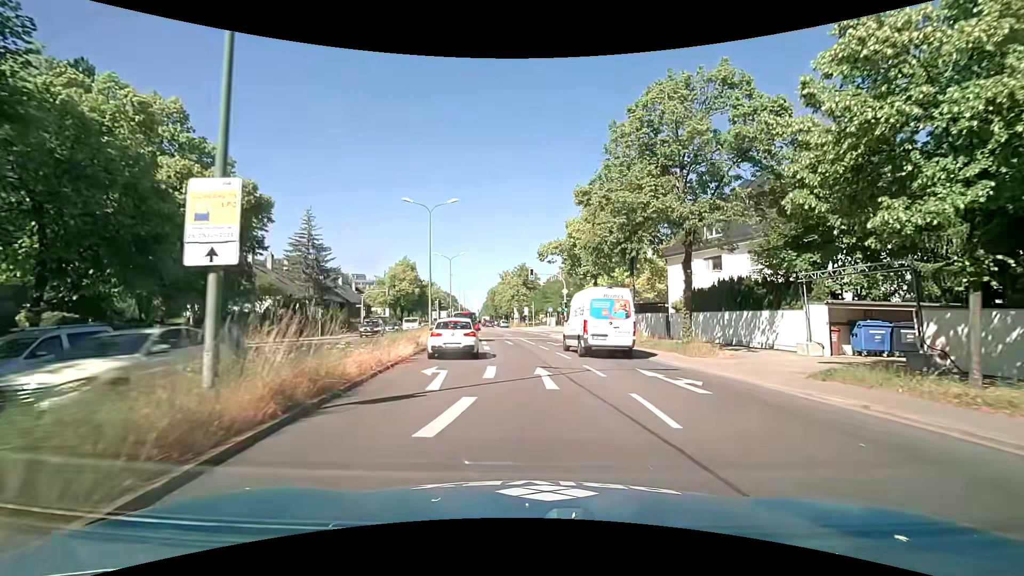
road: primary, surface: asphalt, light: Day
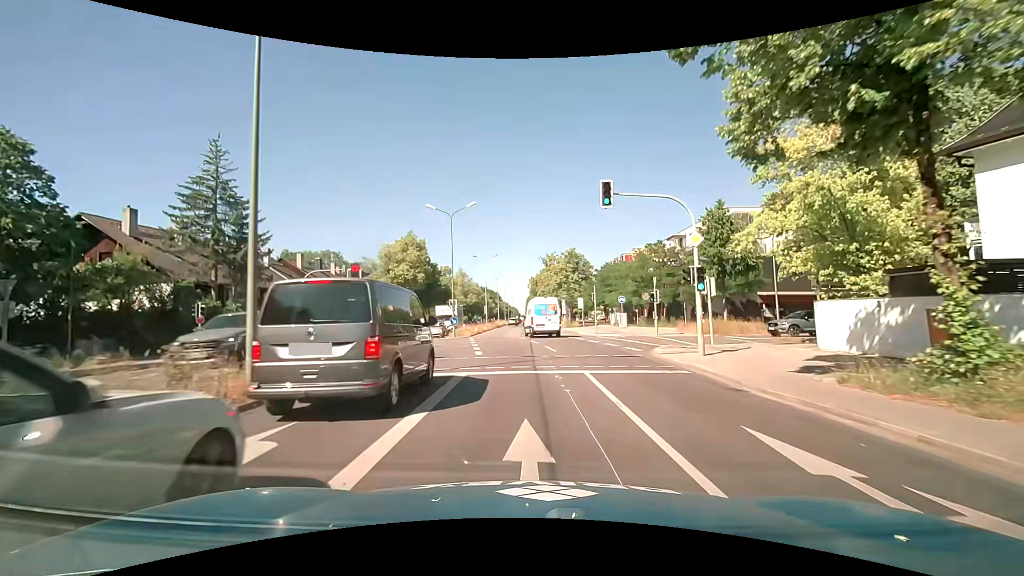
(-0.6, +27.9) m; -5°
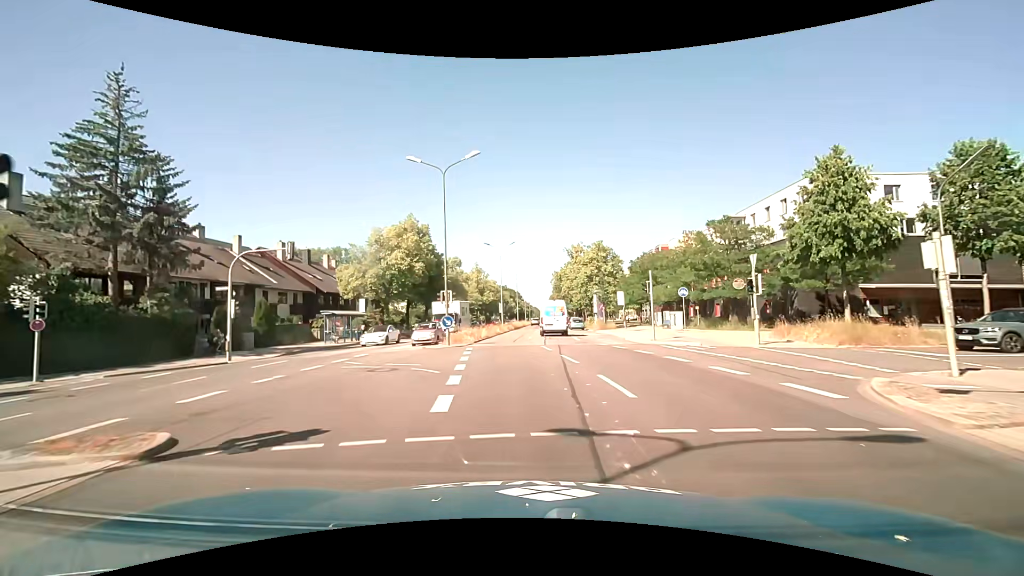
(-0.3, +11.9) m; -2°
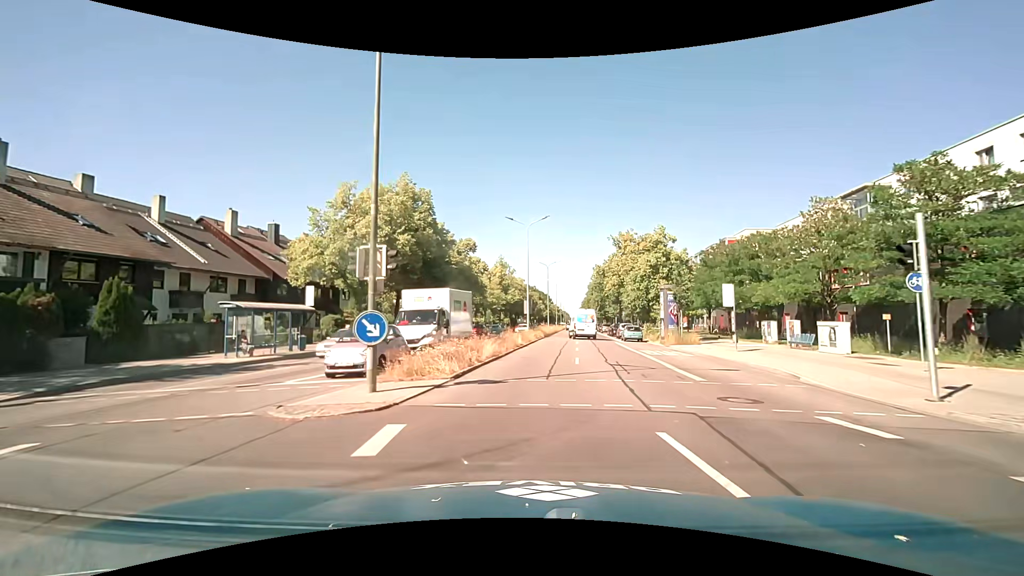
(-0.8, +16.8) m; -4°
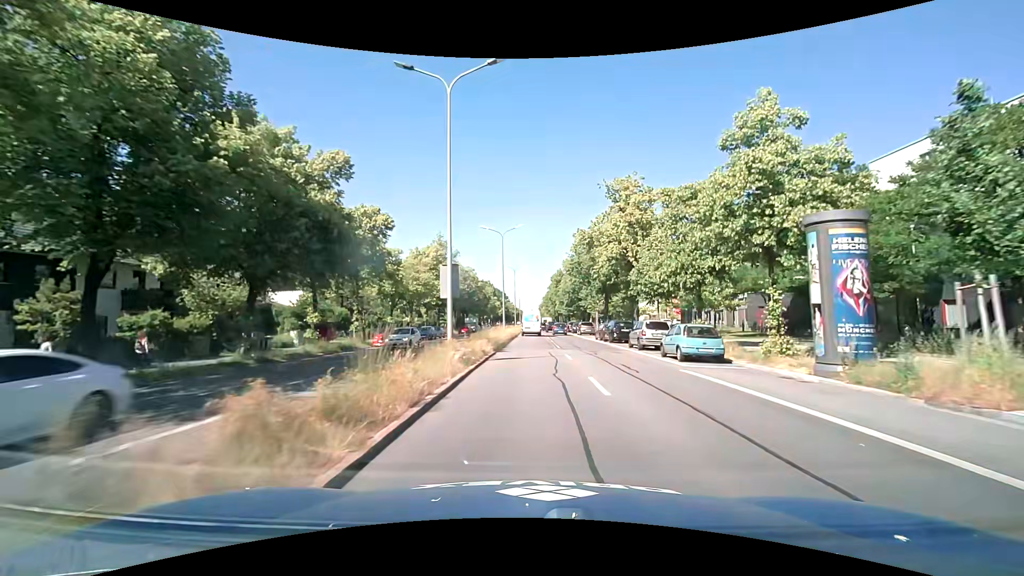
(+0.9, +26.2) m; +5°
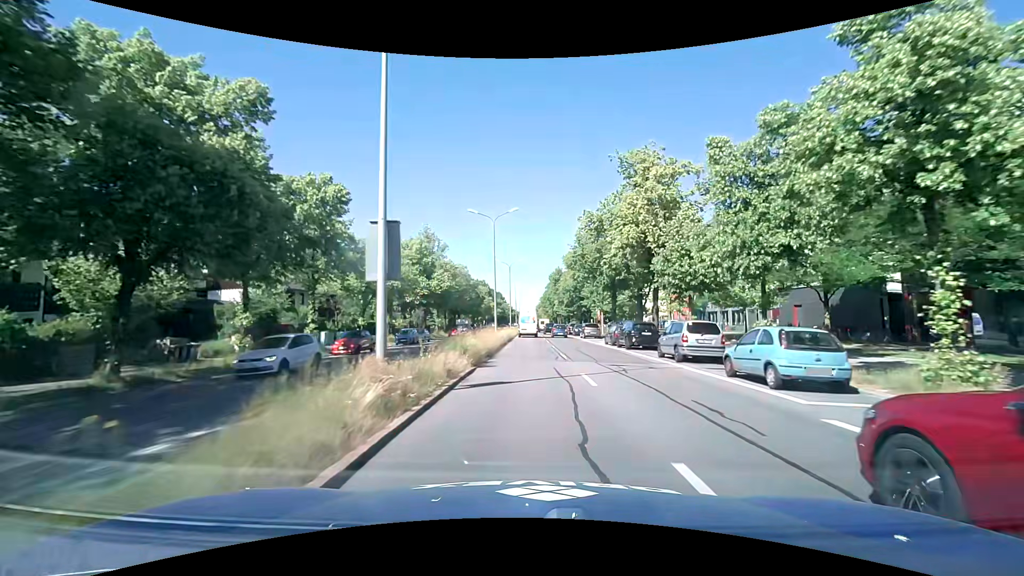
(0.0, +7.5) m; 0°
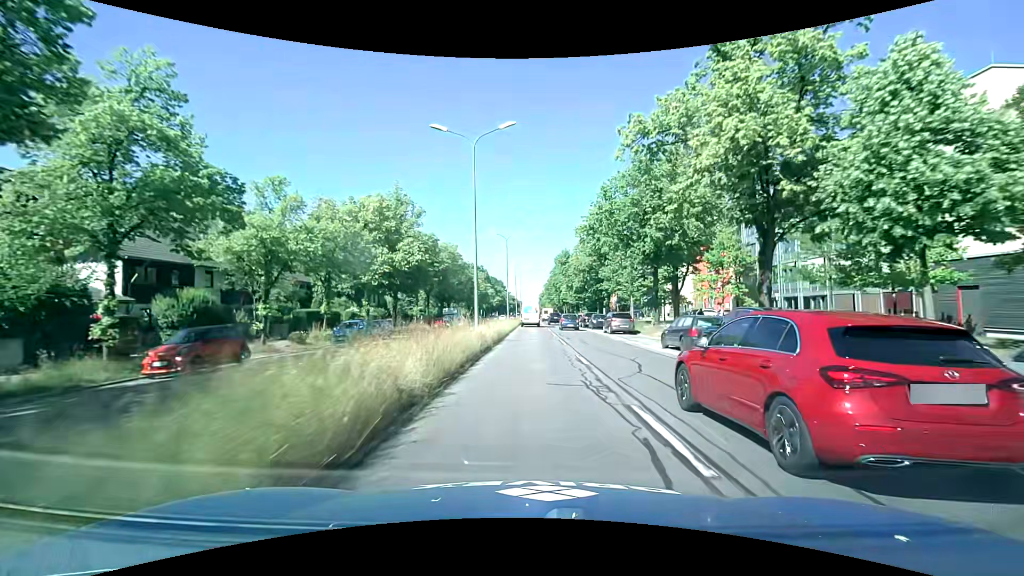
(-0.1, +15.8) m; 0°
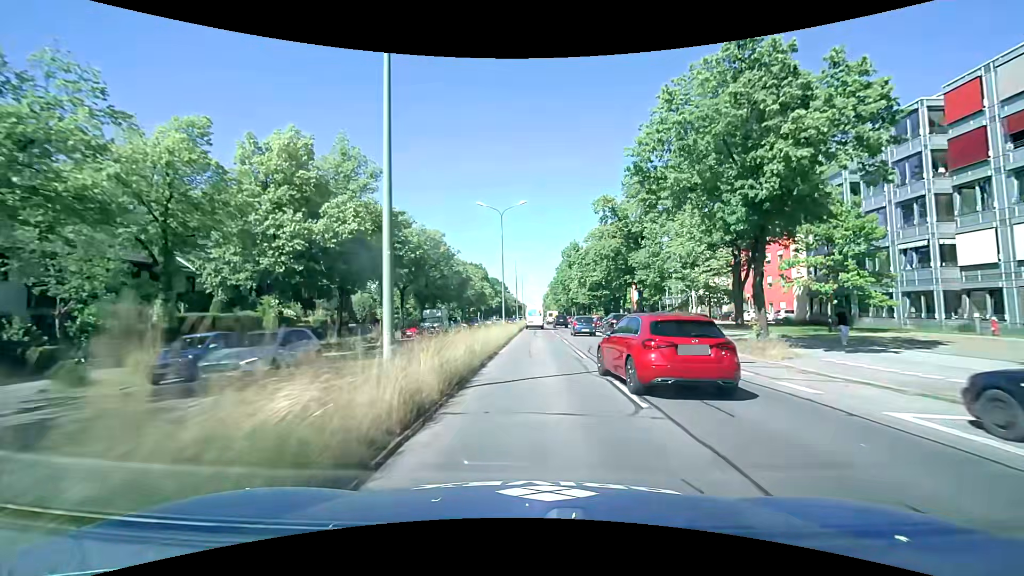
(-0.2, +15.1) m; -1°
(0, +10) (0, +20) (0, +30) (+1, +40) (+1, +50) (+1, +60) (+2, +70) (+2, +80) (+2, +90) (+2, +100) m
